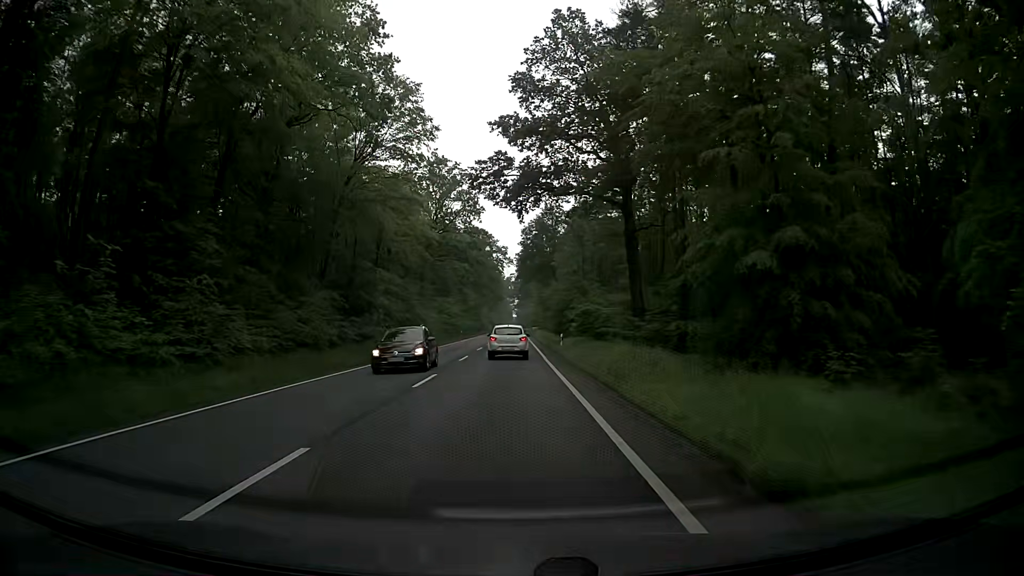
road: primary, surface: asphalt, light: Day
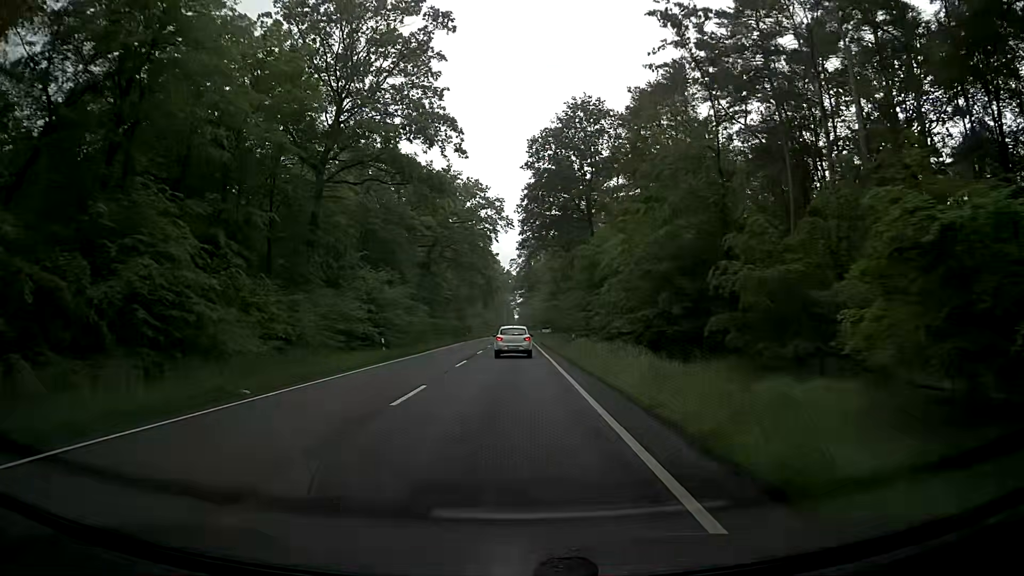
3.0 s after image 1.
(-0.8, +52.2) m; -1°
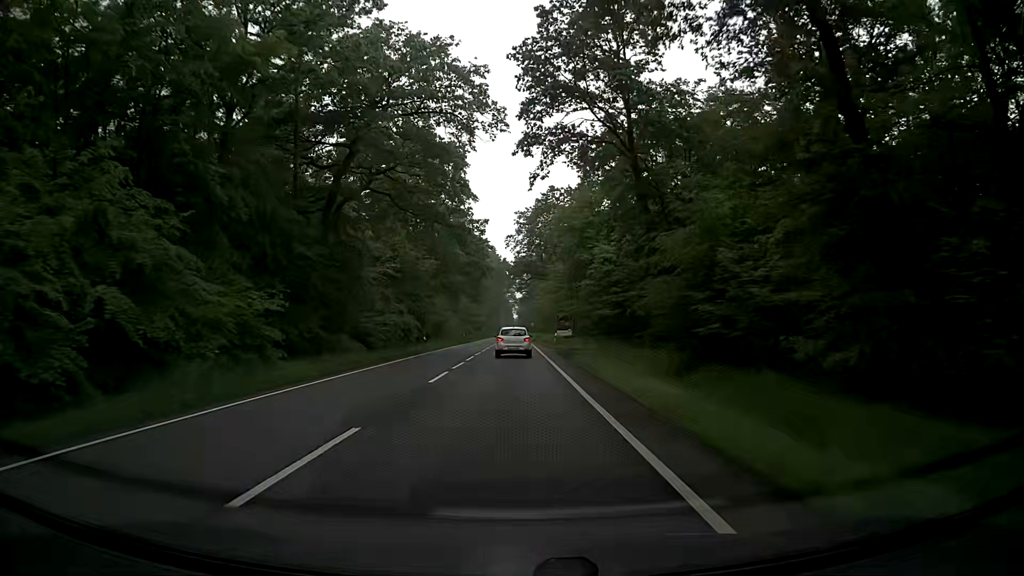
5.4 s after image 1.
(+0.3, +43.3) m; 0°
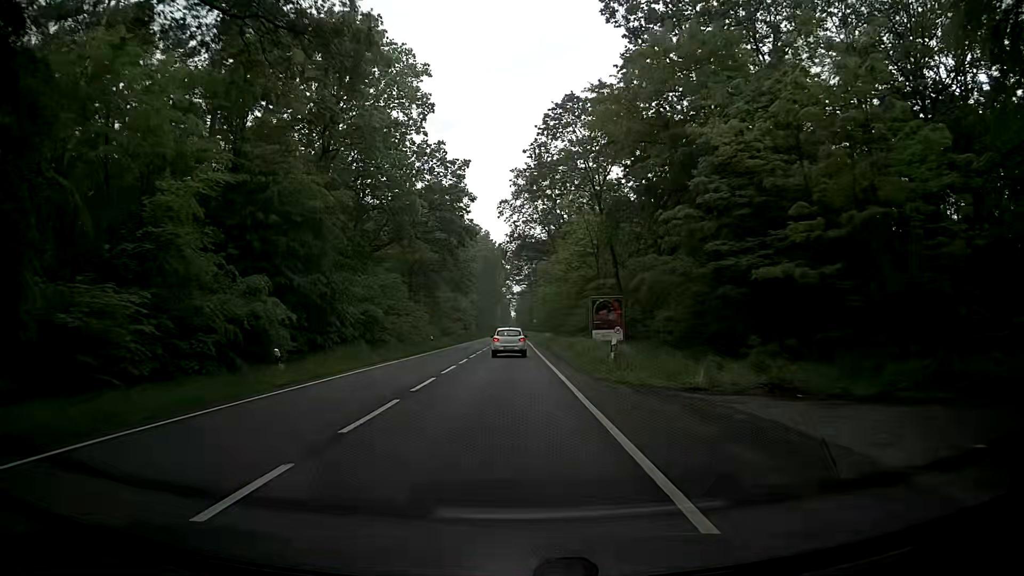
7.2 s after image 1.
(+0.5, +32.9) m; +1°
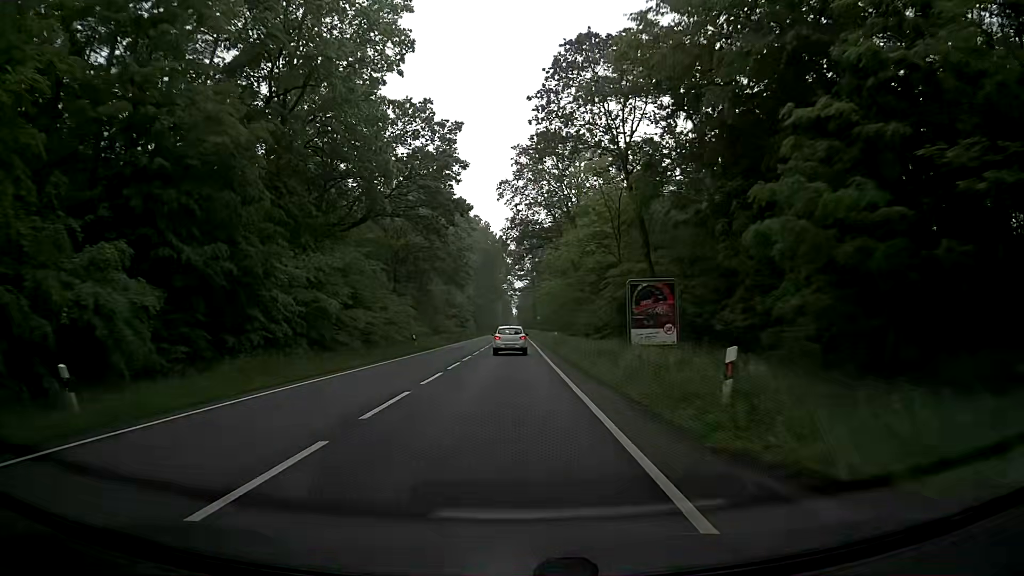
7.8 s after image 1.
(-0.1, +11.0) m; 0°
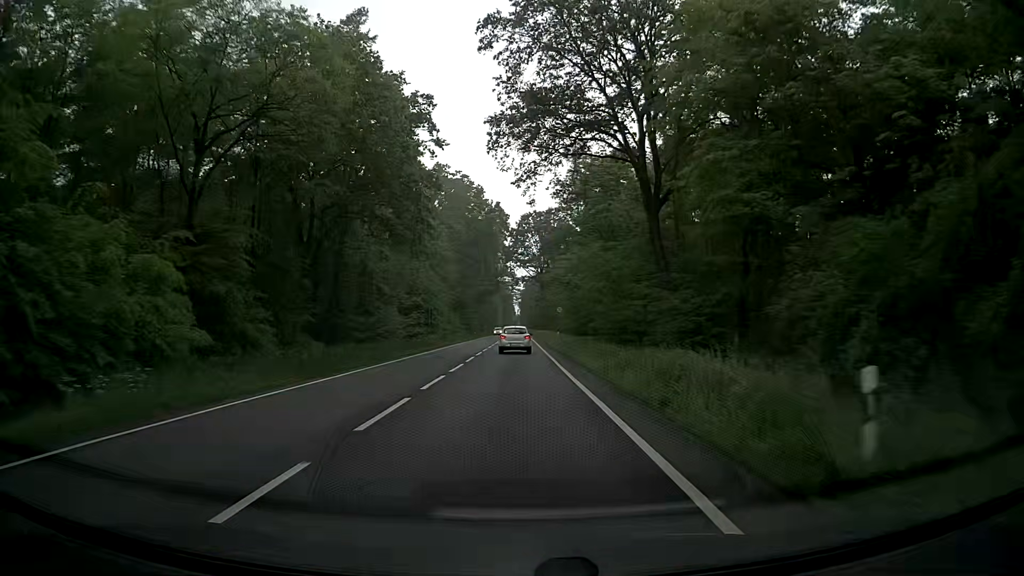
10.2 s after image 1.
(-0.8, +44.2) m; -1°
(0, +10) (0, +20) (0, +30) (0, +40) (0, +50) (0, +60) (0, +70) (0, +80) (0, +90) (0, +100) m
